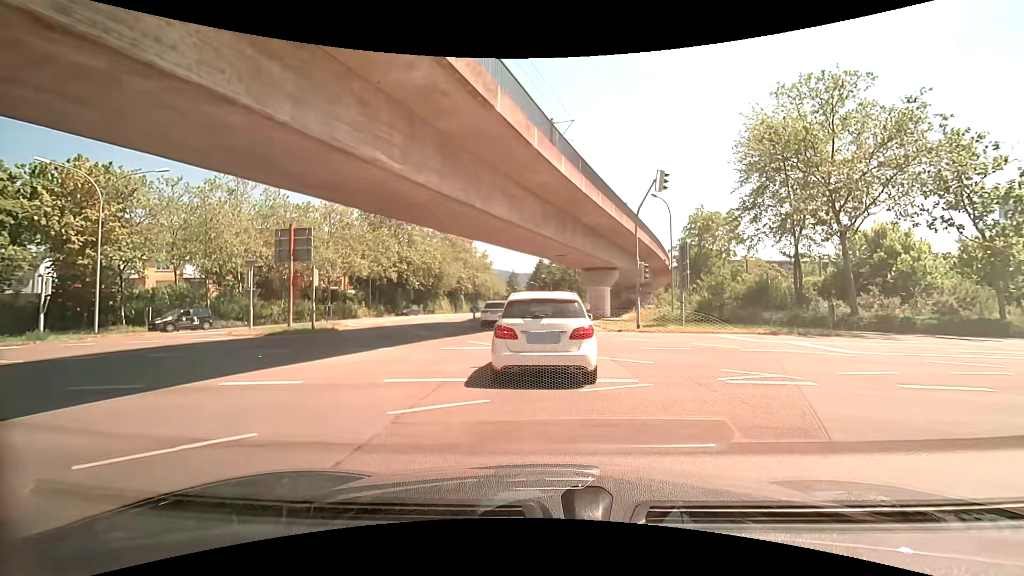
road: tertiary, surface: asphalt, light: Day
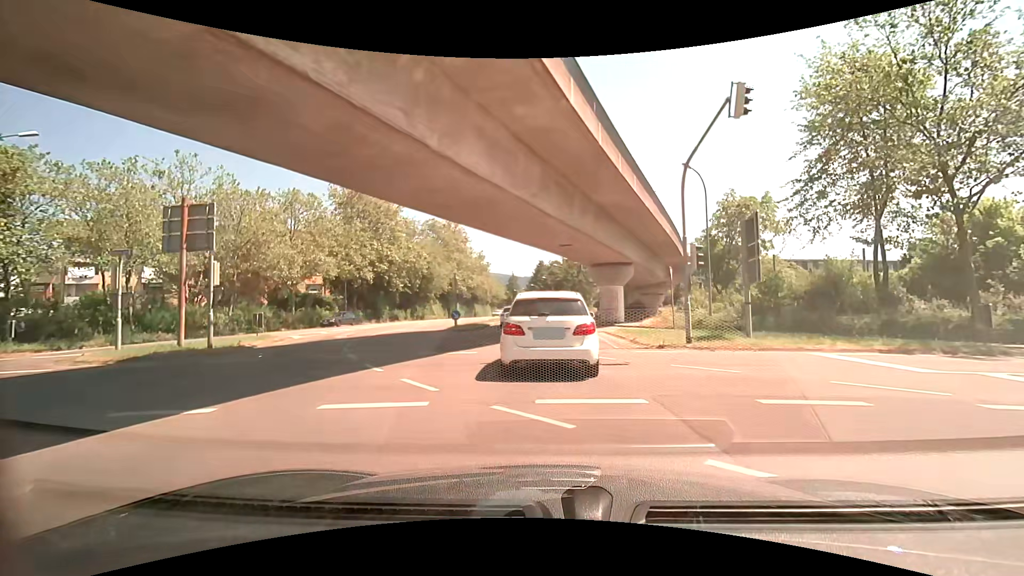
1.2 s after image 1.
(0.0, +8.4) m; -1°
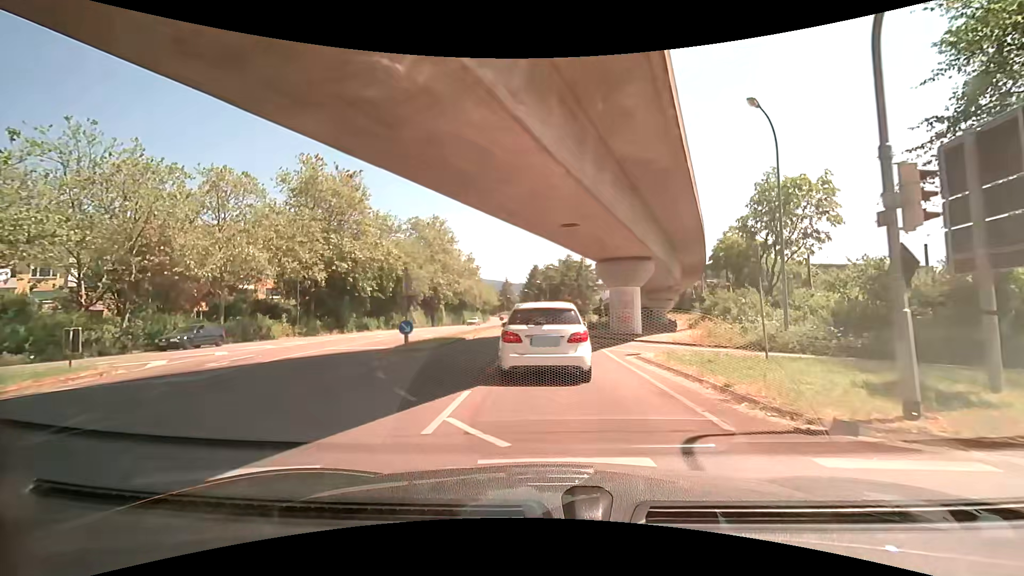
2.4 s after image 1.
(+0.1, +9.7) m; +1°
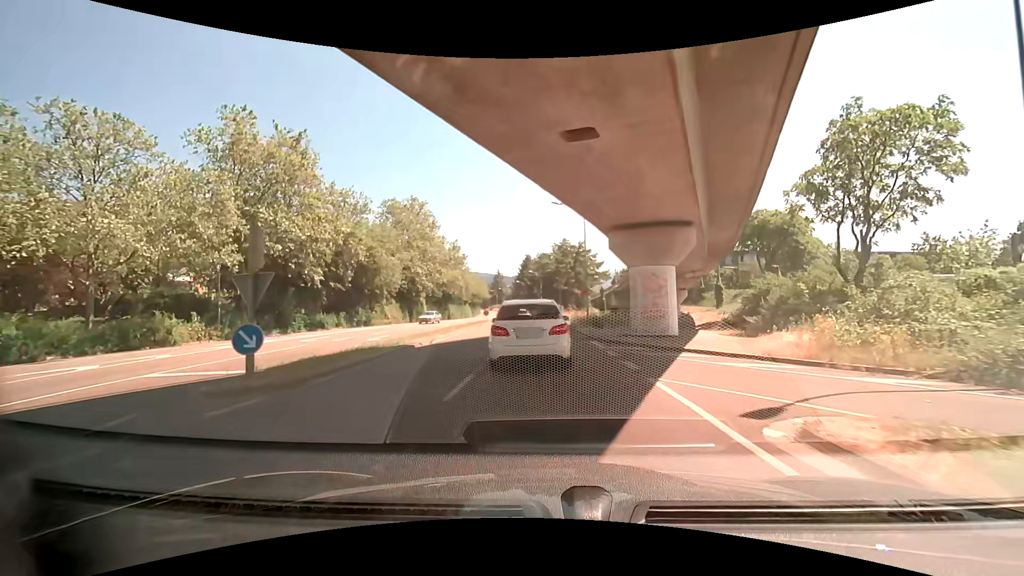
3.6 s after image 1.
(+0.1, +10.3) m; +1°
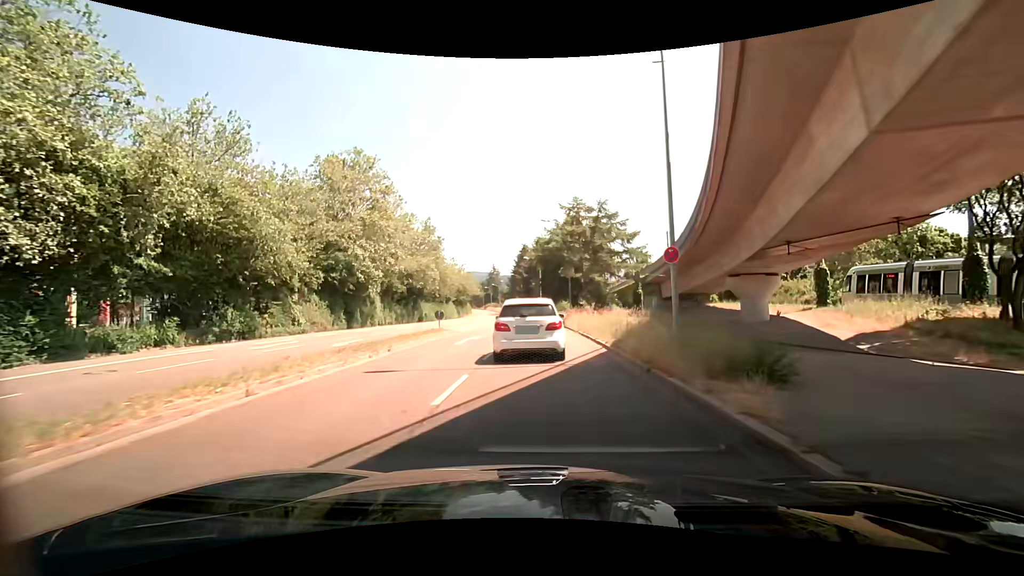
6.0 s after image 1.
(-0.2, +24.6) m; 0°
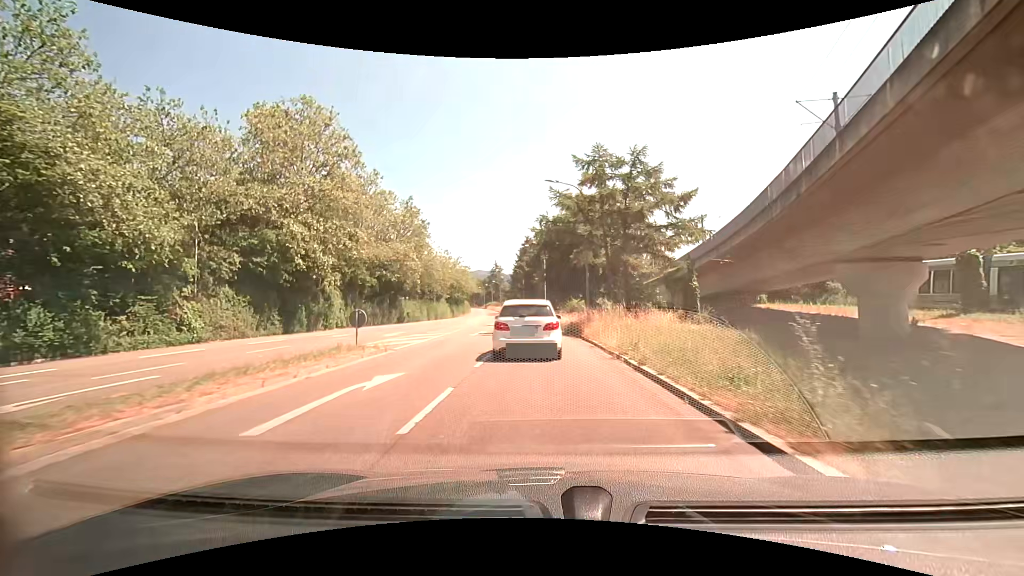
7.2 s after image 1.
(-0.1, +13.7) m; -1°
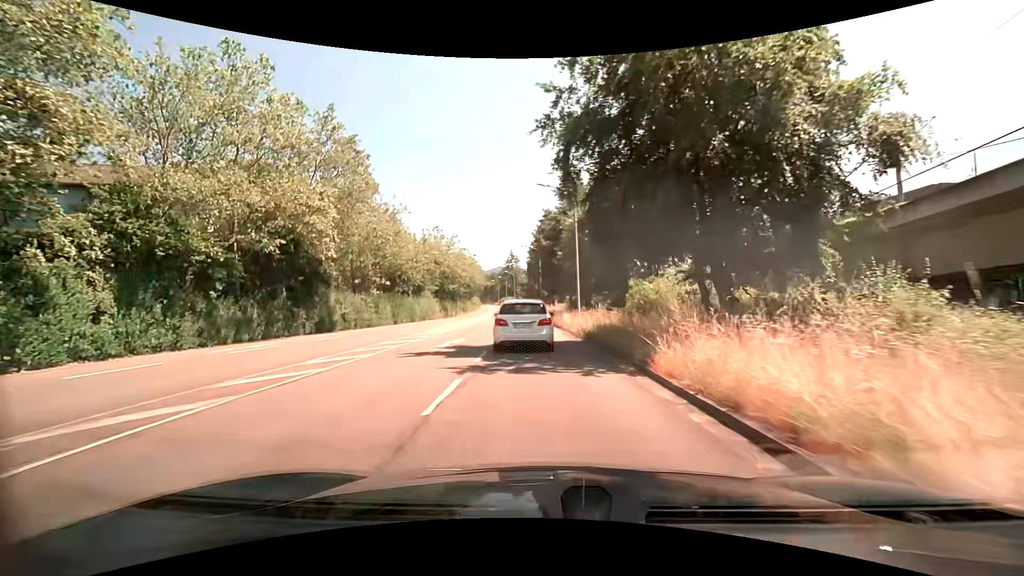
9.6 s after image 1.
(-0.6, +29.3) m; -3°
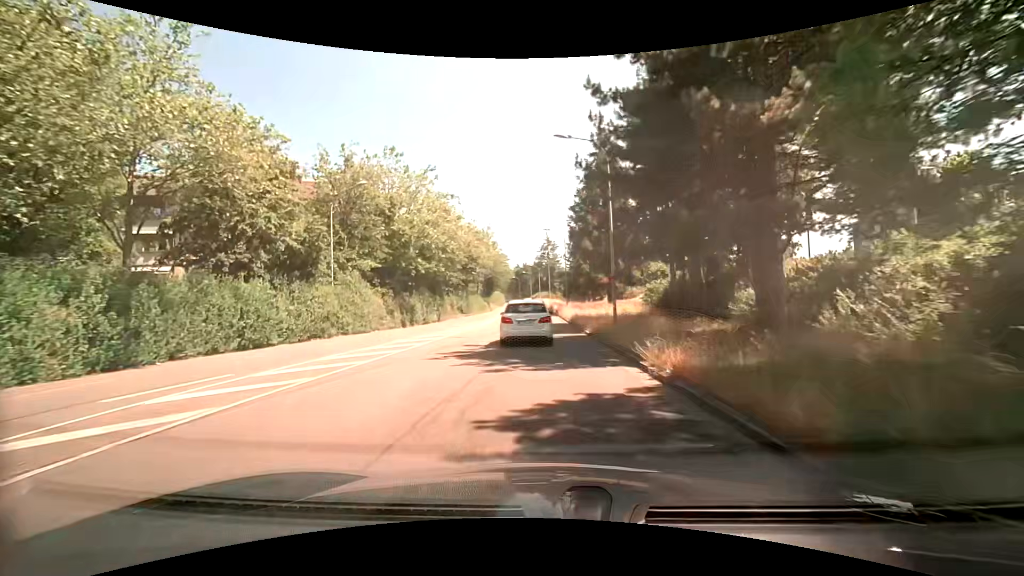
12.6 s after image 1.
(-1.6, +40.2) m; -4°
(0, +10) (0, +20) (0, +30) (0, +40) (-1, +50) (-1, +60) (-1, +70) (-2, +80) (-2, +90) (-3, +100) m
